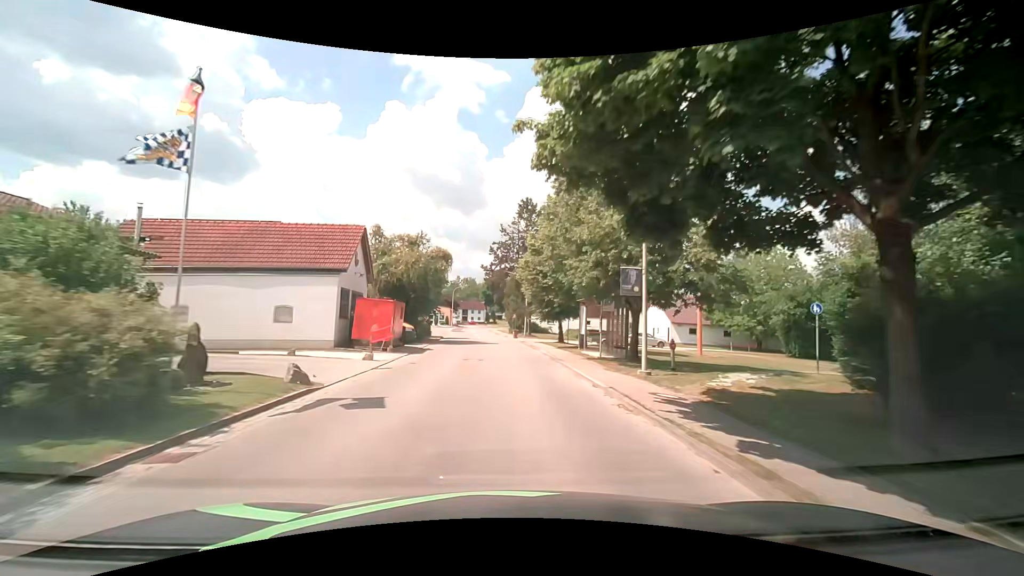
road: tertiary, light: Day
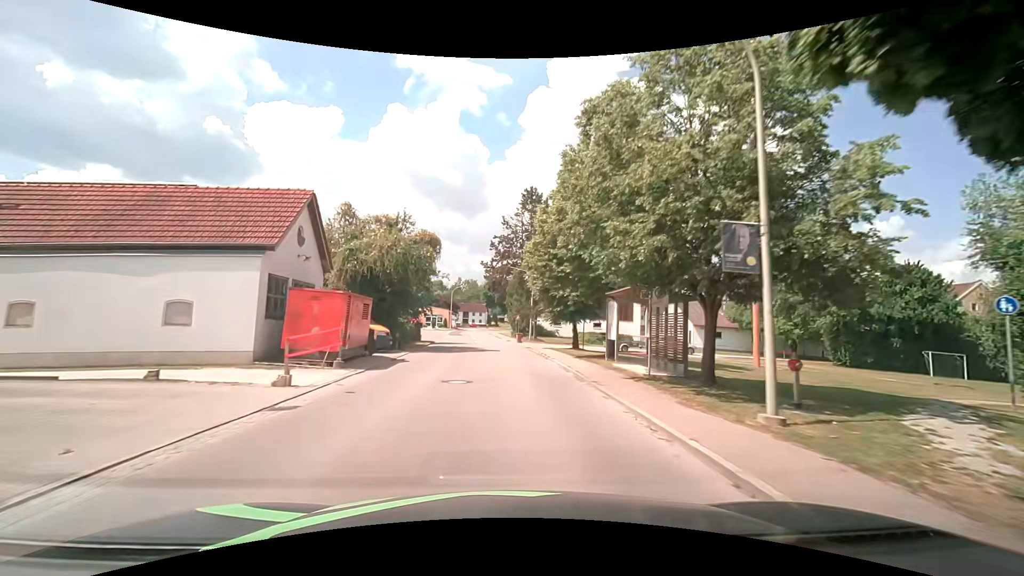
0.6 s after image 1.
(-0.1, +7.1) m; 0°
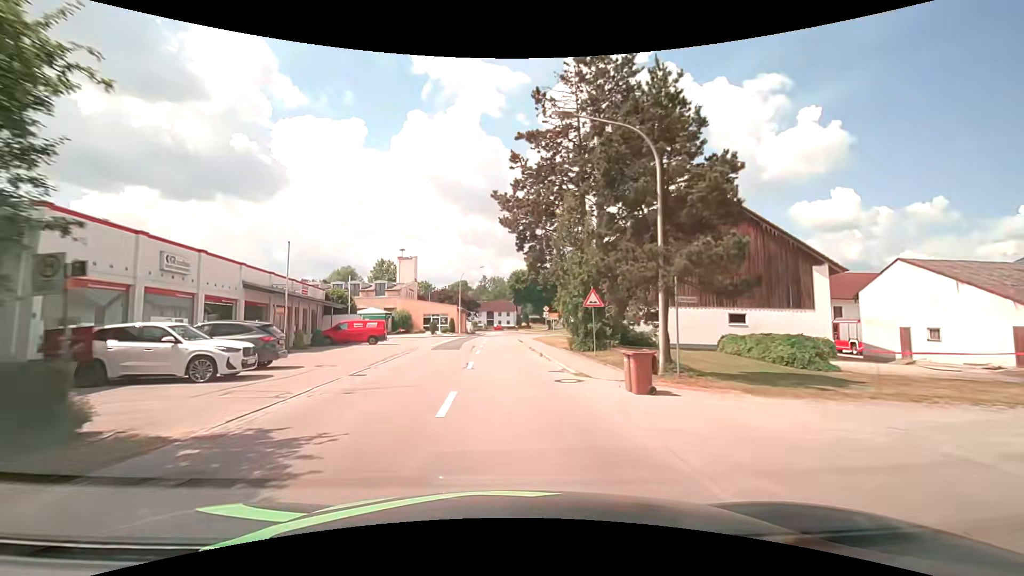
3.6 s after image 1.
(-1.0, +35.9) m; -3°
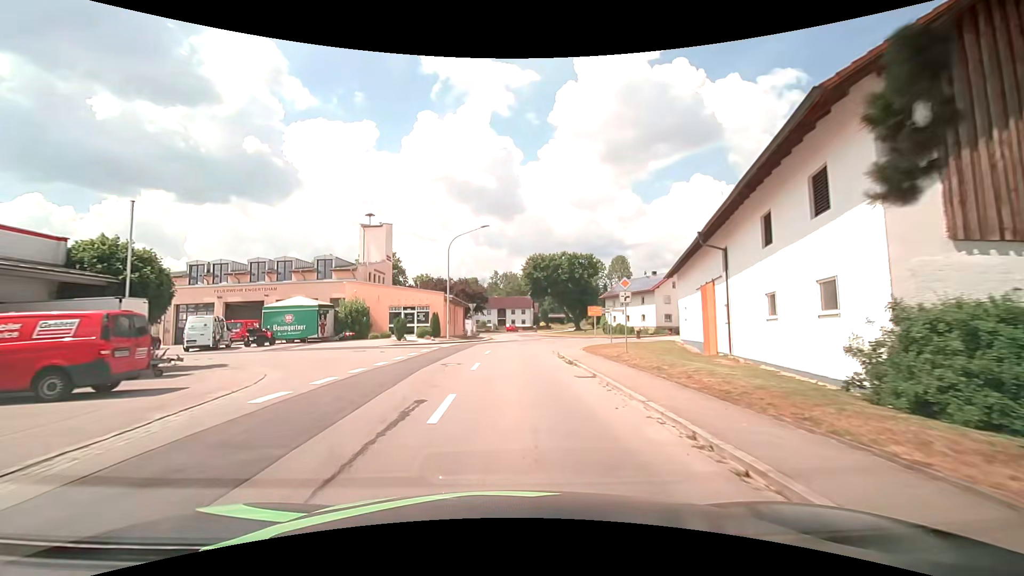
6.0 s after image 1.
(-0.7, +27.7) m; -2°
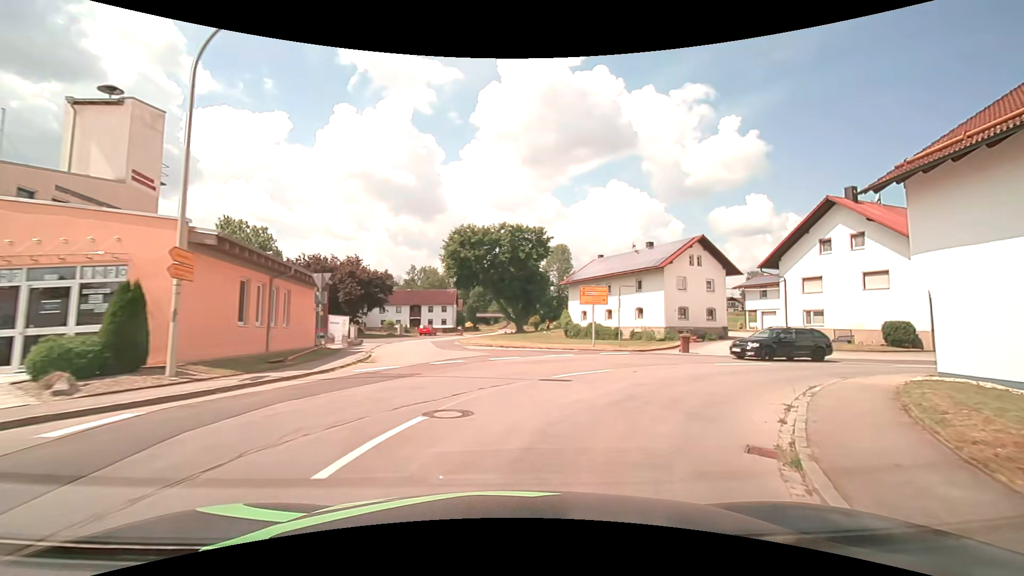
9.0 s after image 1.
(+0.6, +28.8) m; +9°
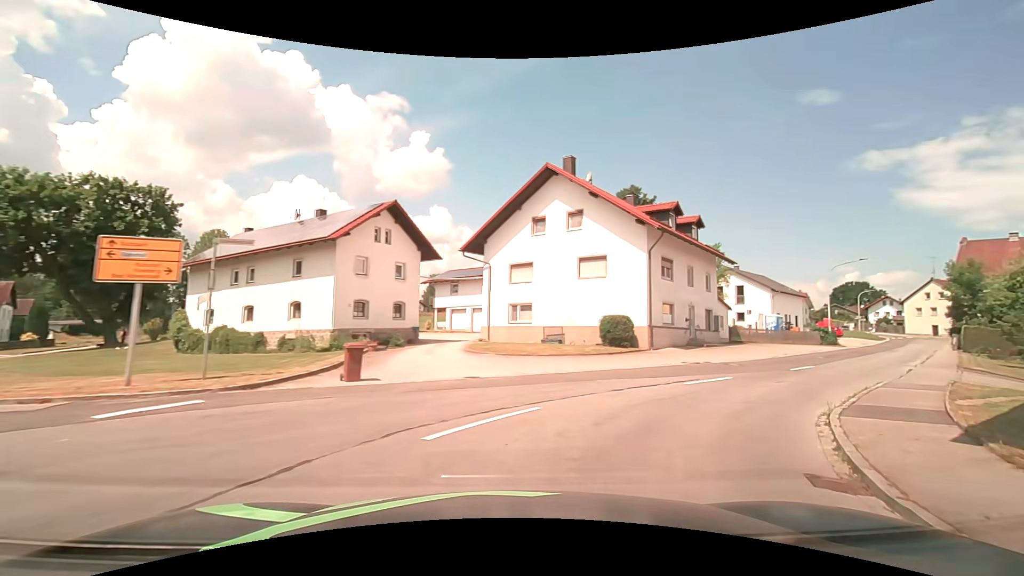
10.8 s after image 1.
(+3.8, +13.3) m; +34°
